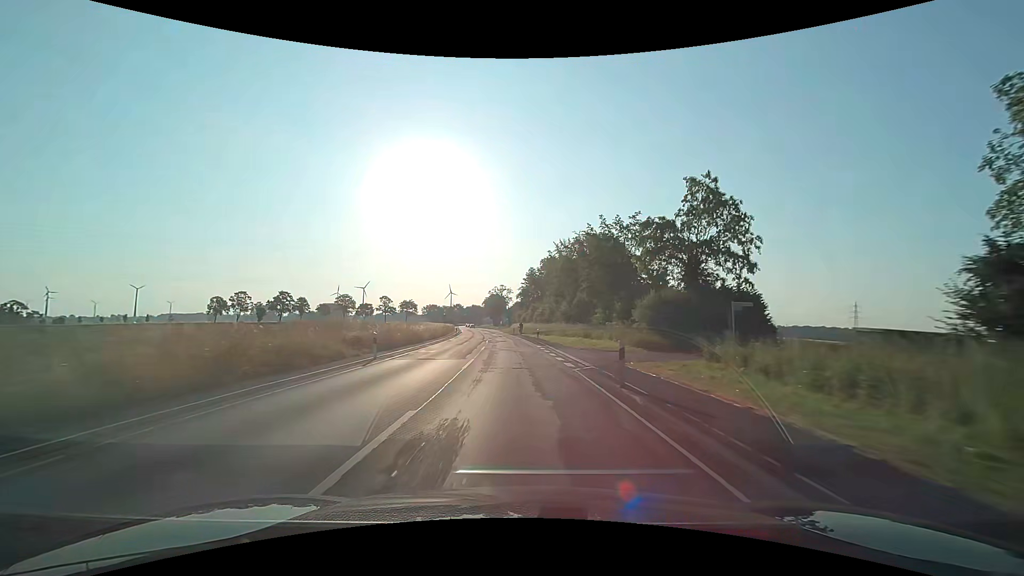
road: secondary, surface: asphalt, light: Day
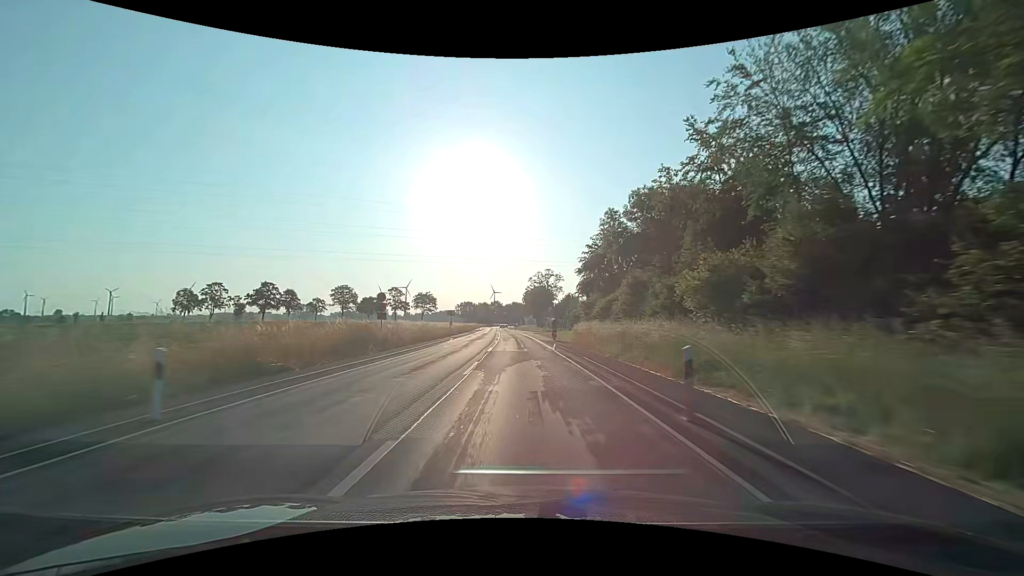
(-3.1, +62.4) m; -5°
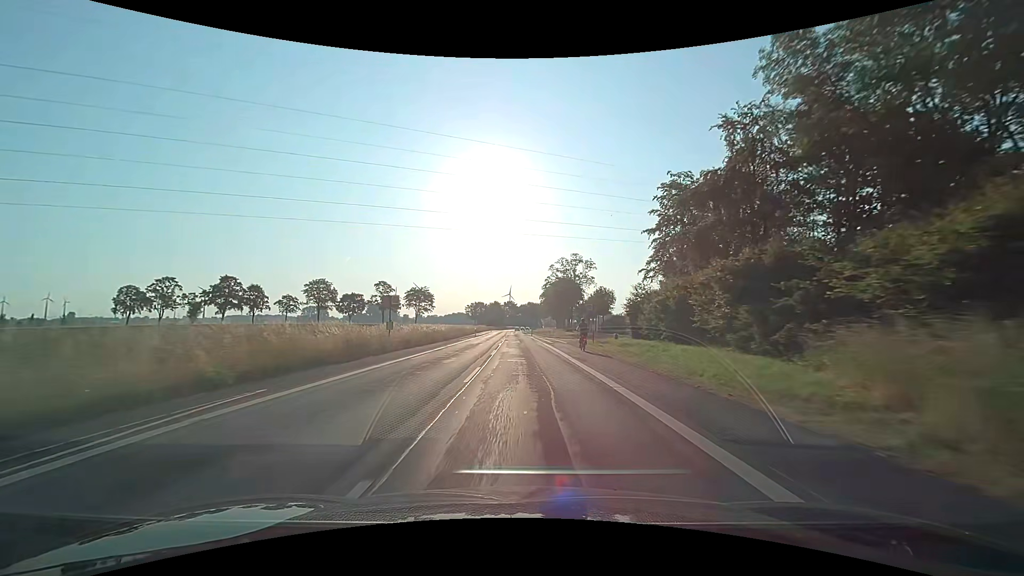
(-0.8, +37.5) m; -2°
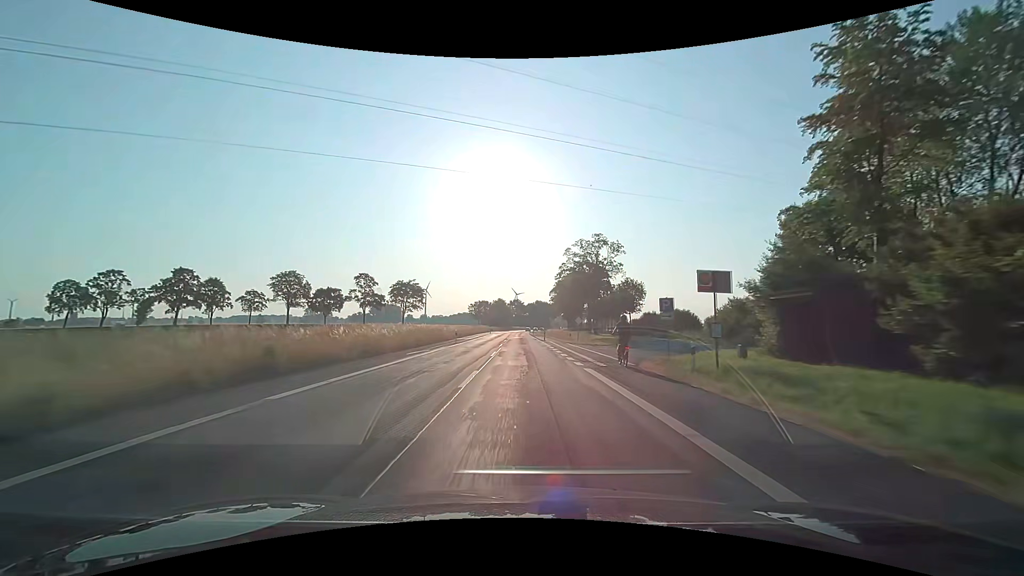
(-0.2, +25.1) m; -1°
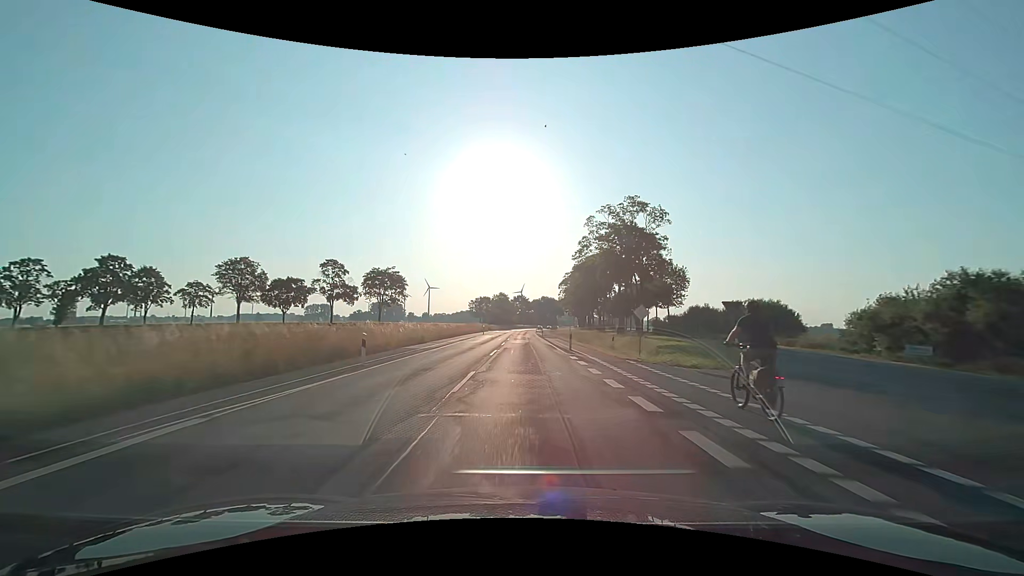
(-0.1, +25.0) m; -1°
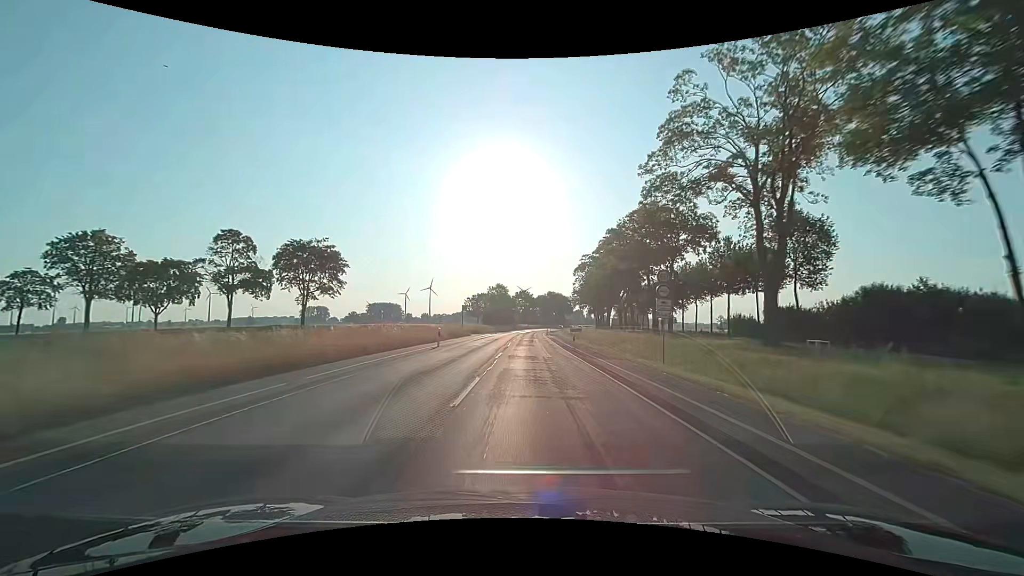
(-0.2, +37.6) m; 0°
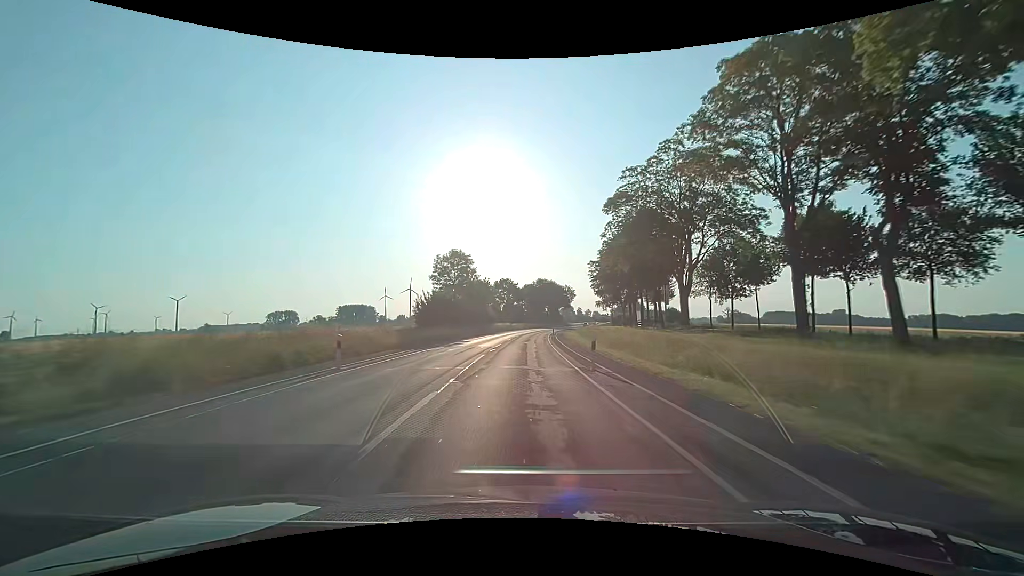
(+1.0, +62.7) m; +1°
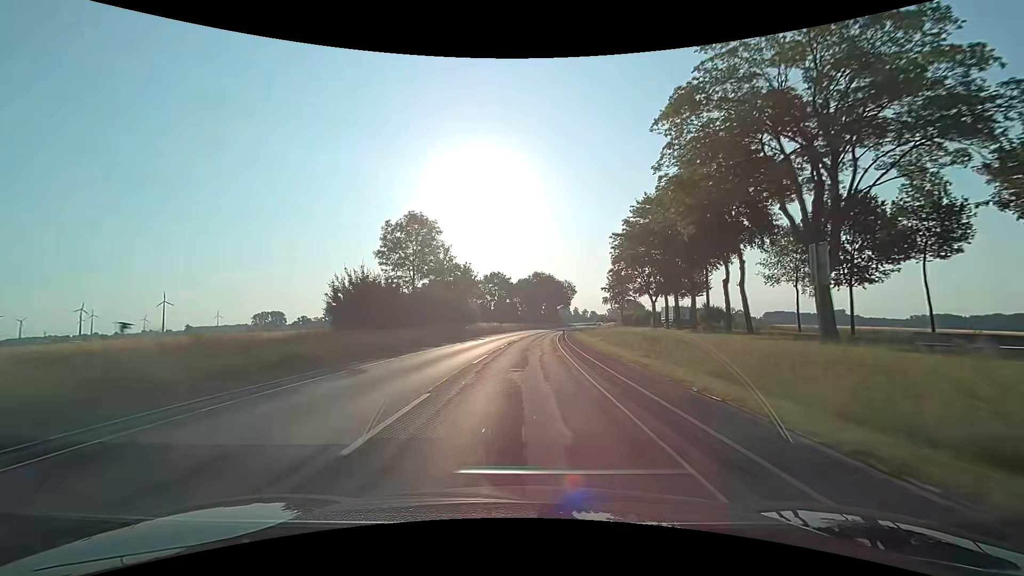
(+0.2, +25.1) m; 0°
(0, +10) (0, +20) (+1, +30) (+1, +40) (+2, +50) (+2, +60) (+3, +70) (+5, +80) (+6, +90) (+7, +100) m
